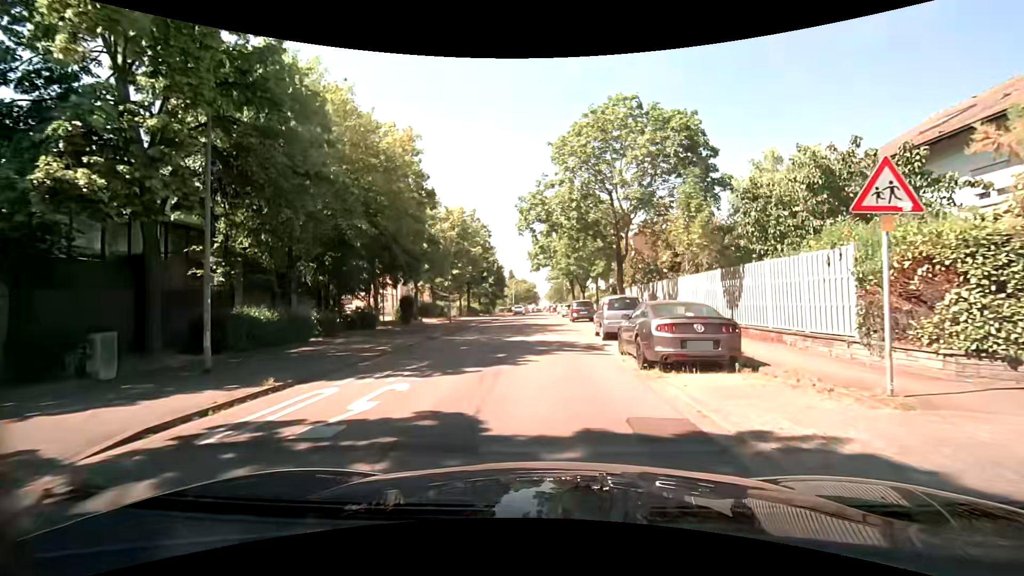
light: Day
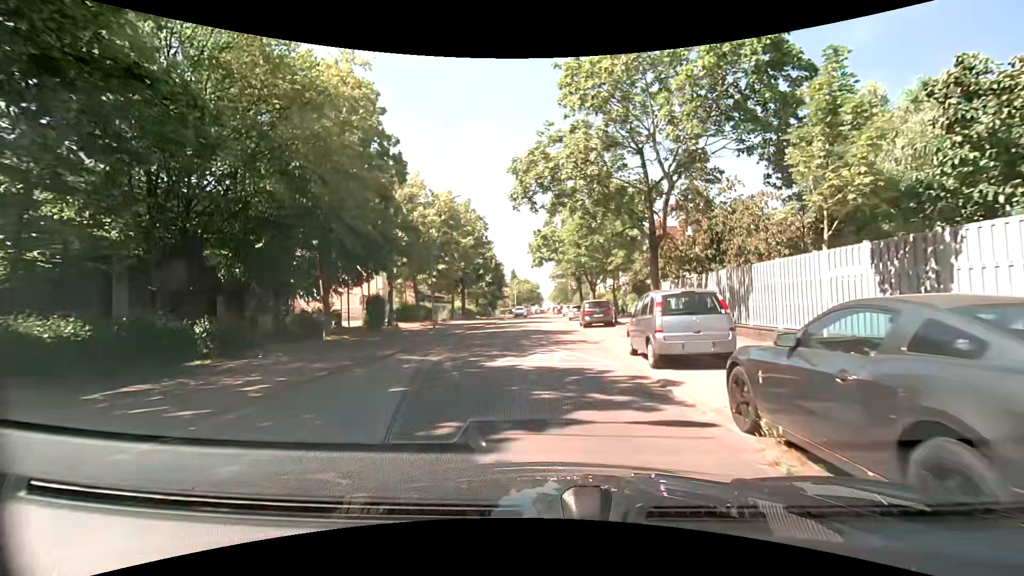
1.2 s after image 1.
(-0.1, +7.8) m; -1°
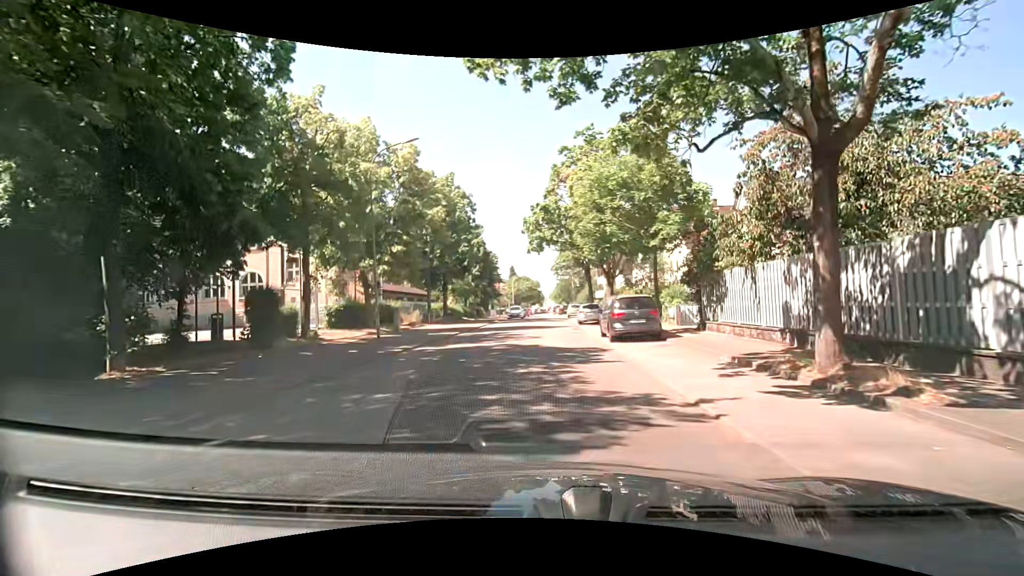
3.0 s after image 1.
(0.0, +11.9) m; 0°
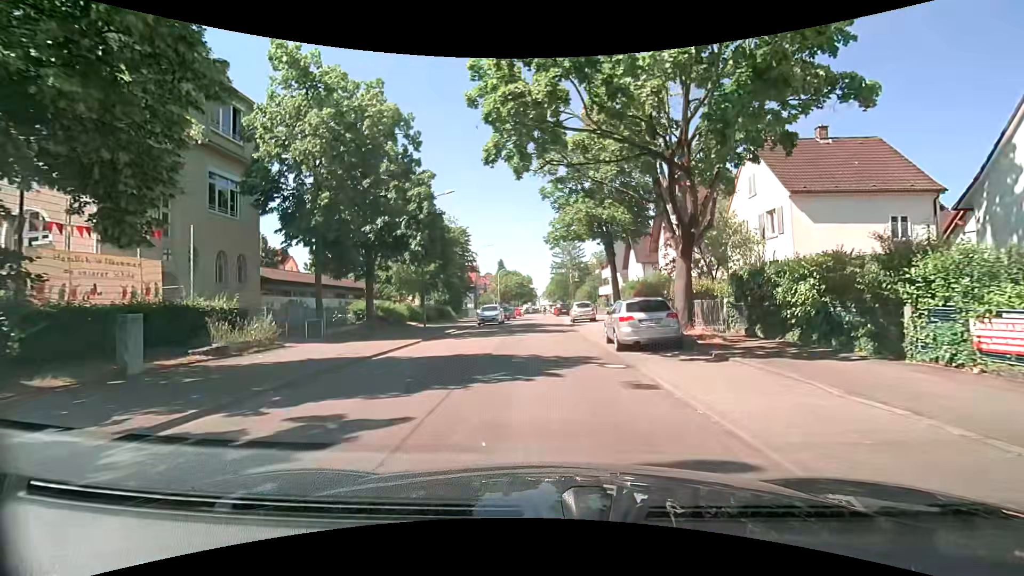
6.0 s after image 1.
(+0.1, +20.4) m; 0°
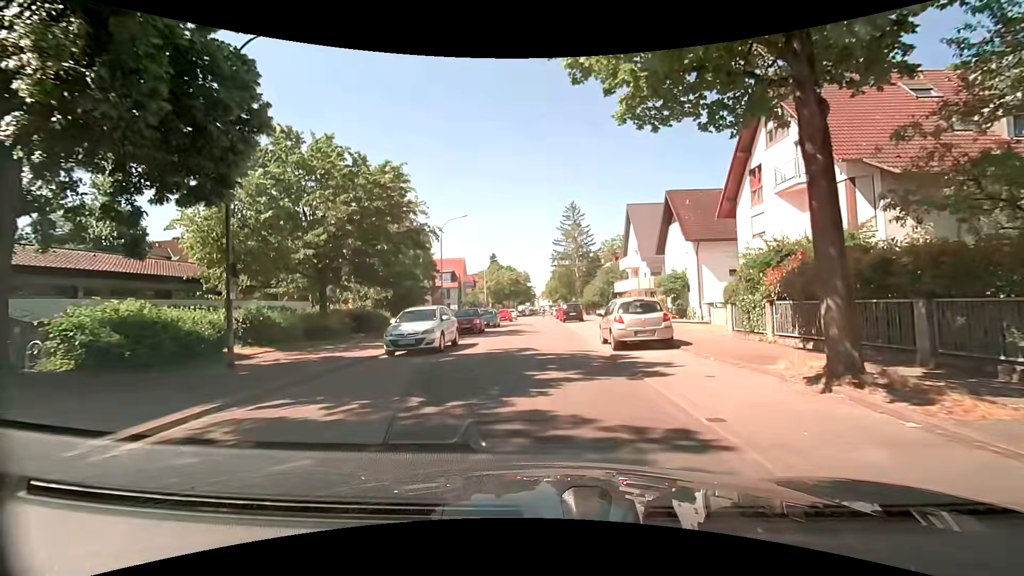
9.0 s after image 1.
(+0.2, +21.1) m; -1°
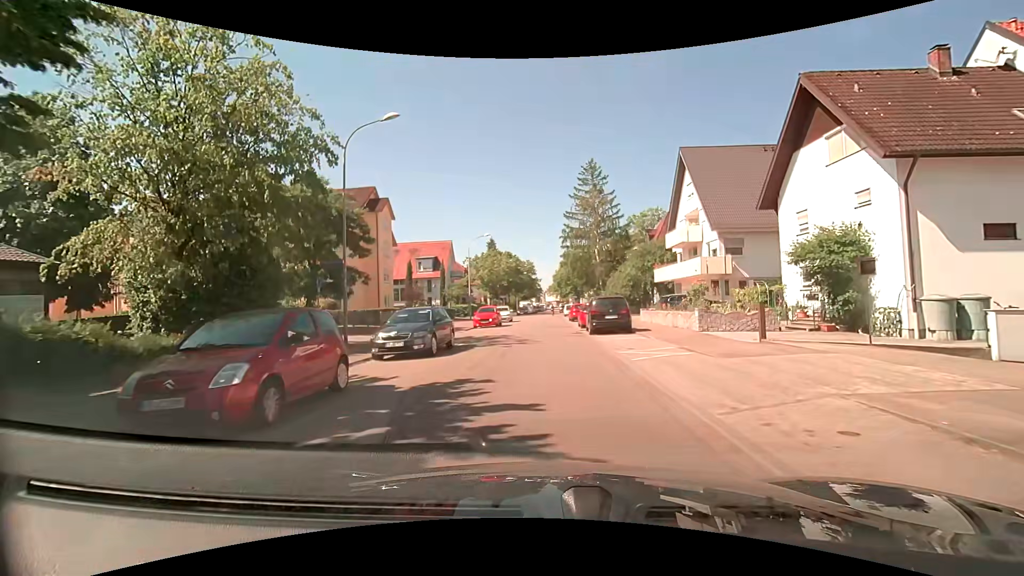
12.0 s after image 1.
(+0.4, +21.7) m; 0°
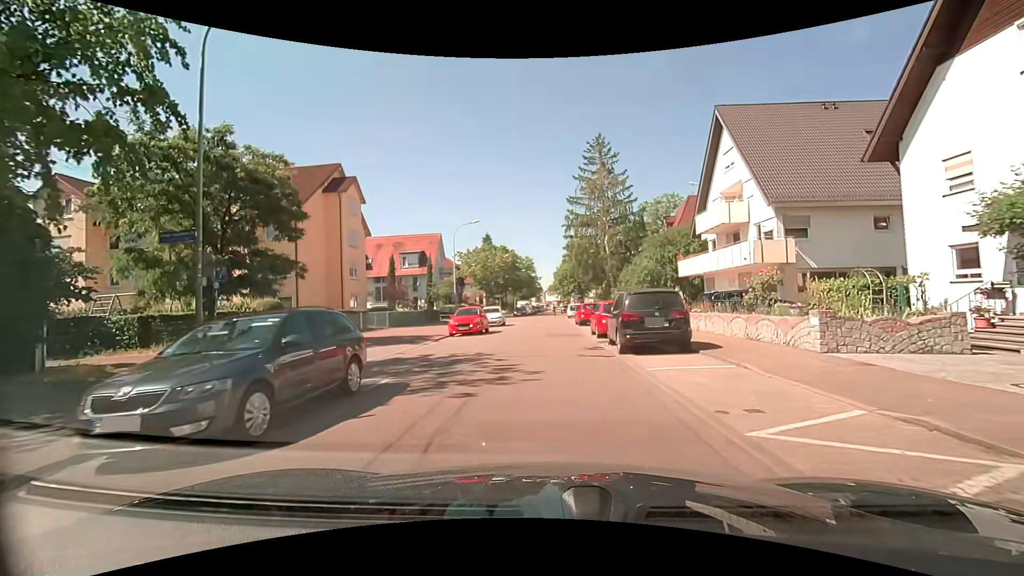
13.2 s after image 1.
(0.0, +8.8) m; -1°
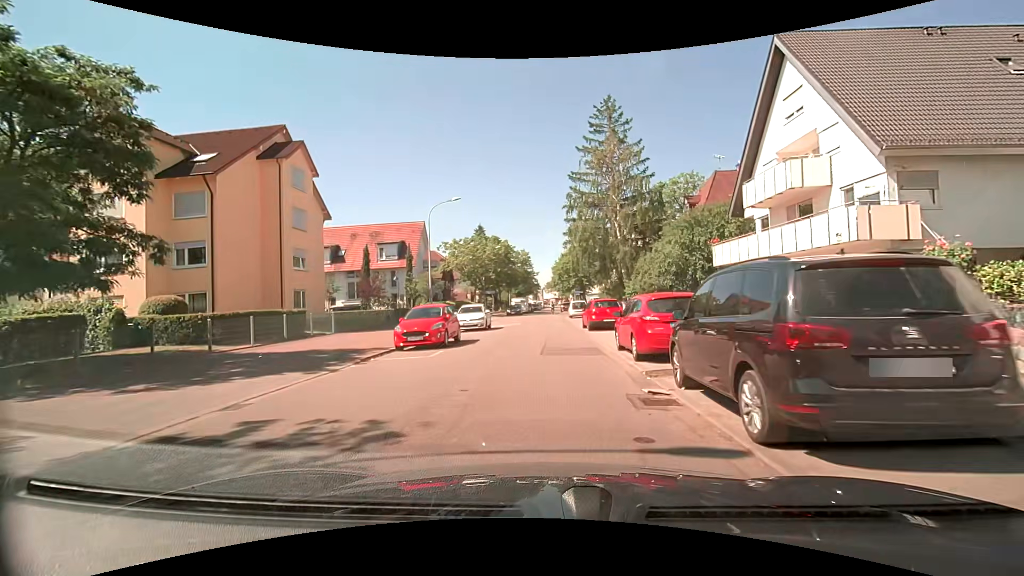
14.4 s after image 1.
(+0.2, +8.8) m; +1°
(0, +10) (0, +20) (0, +30) (0, +40) (+1, +50) (+1, +60) (+1, +70) (+1, +80) (+2, +90) (+2, +100) m
